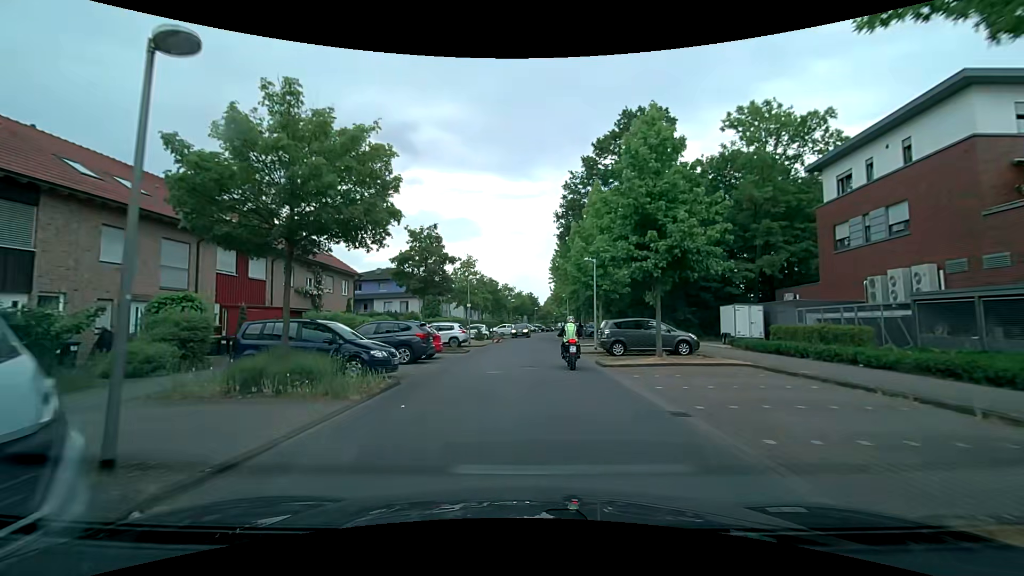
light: Day
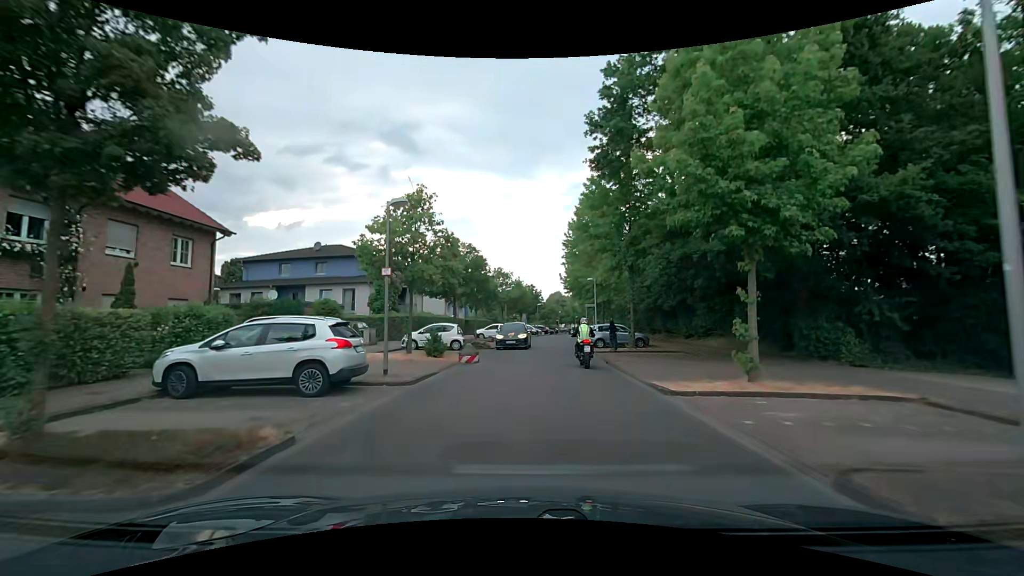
(-0.3, +21.3) m; 0°
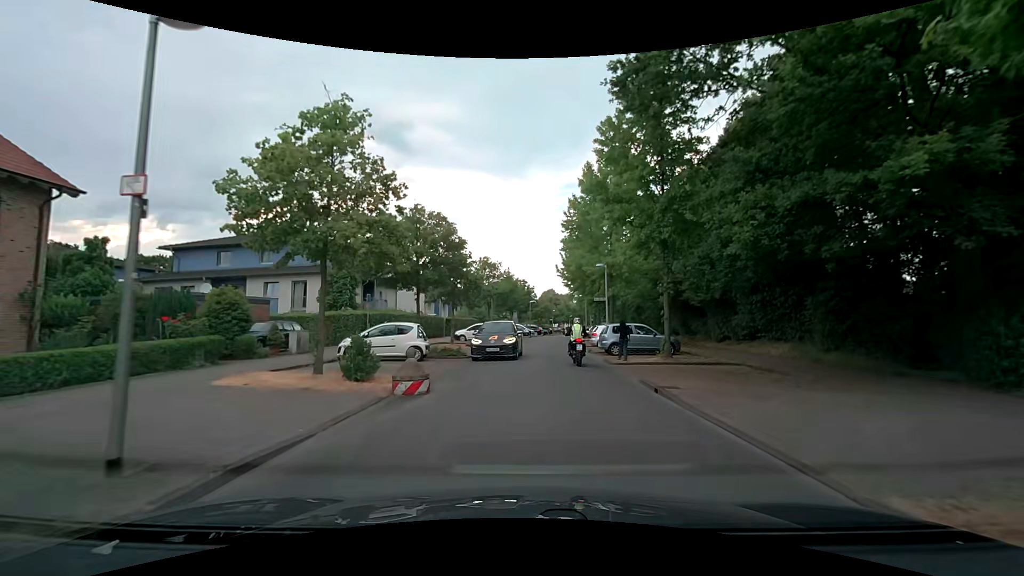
(+0.1, +8.3) m; +1°
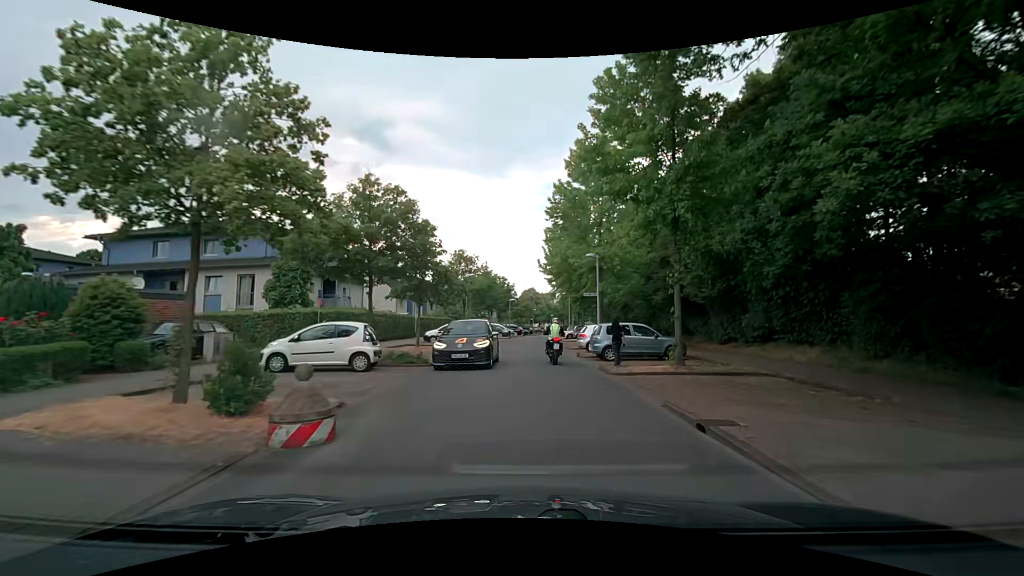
(0.0, +4.0) m; +1°
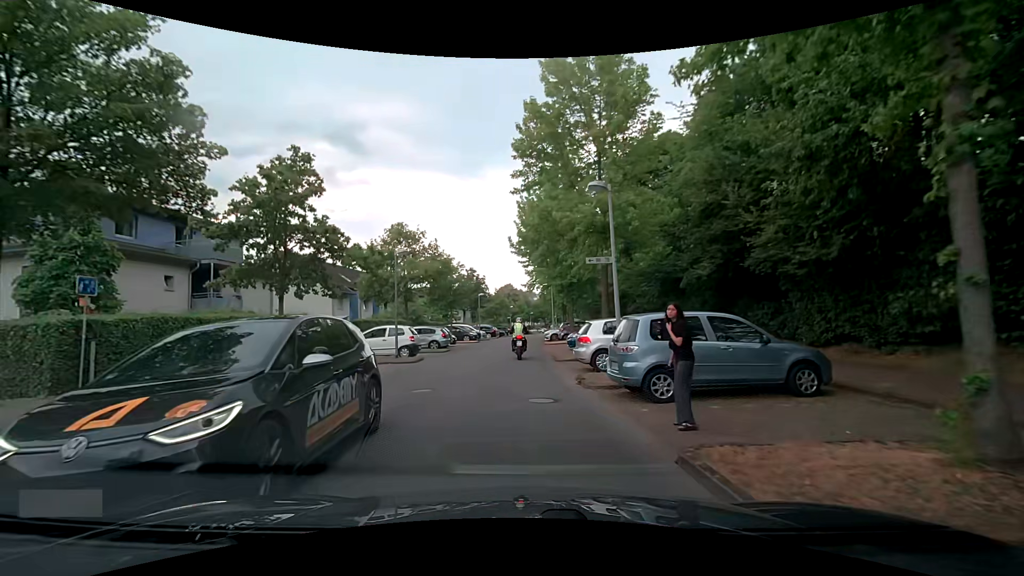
(+1.0, +11.6) m; +4°
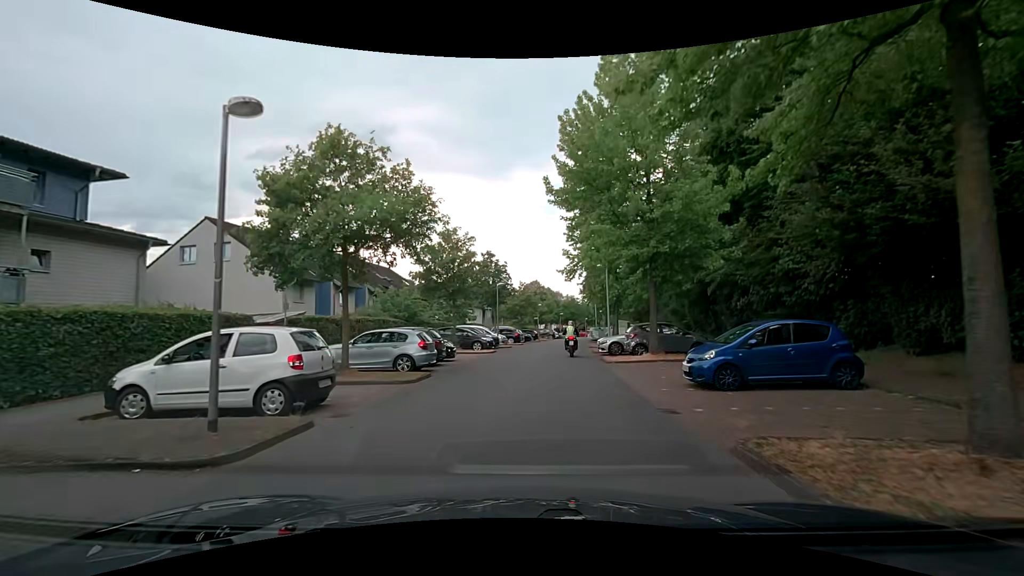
(-0.8, +14.6) m; -3°
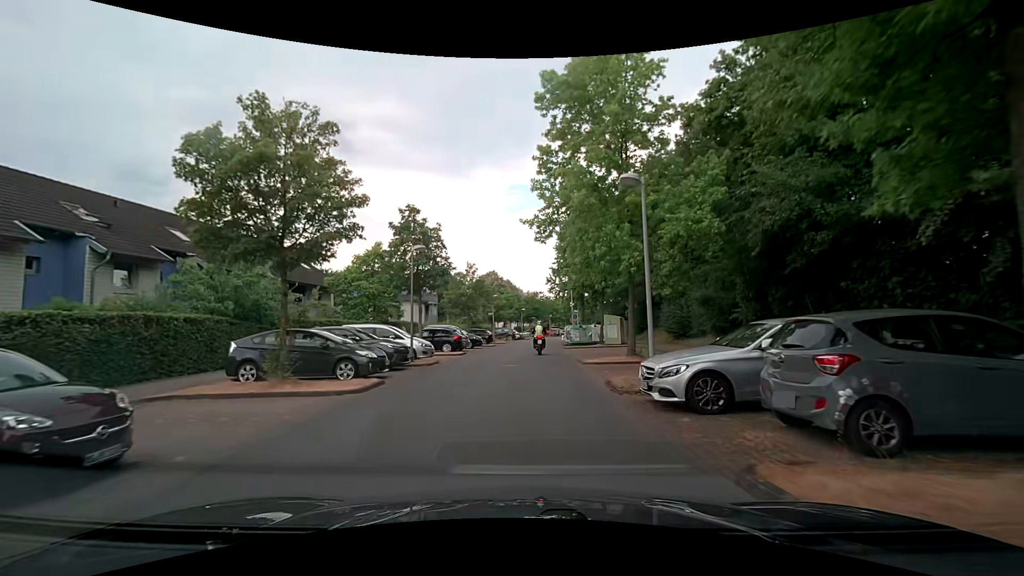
(+0.9, +16.8) m; +5°
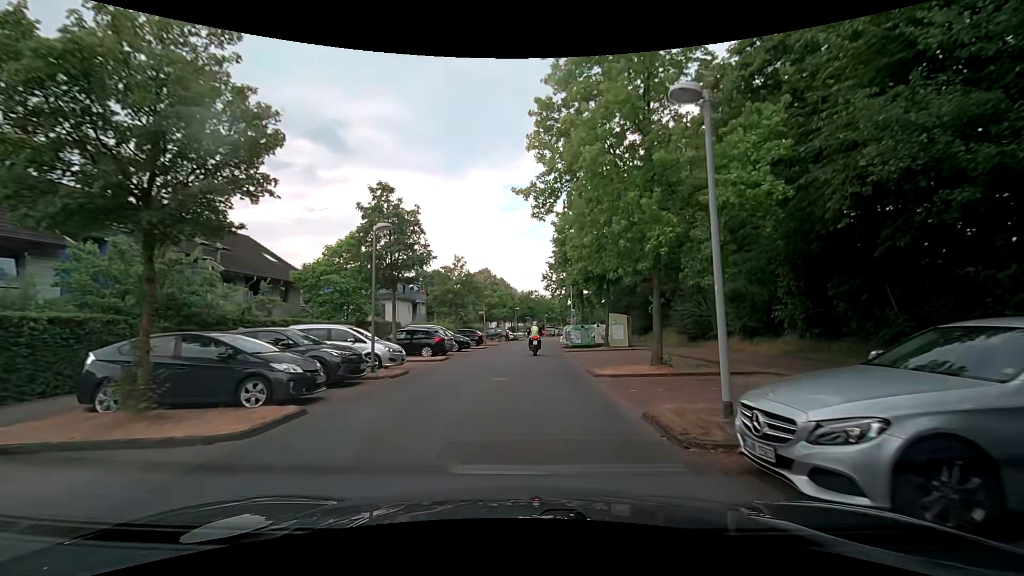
(0.0, +4.4) m; 0°
